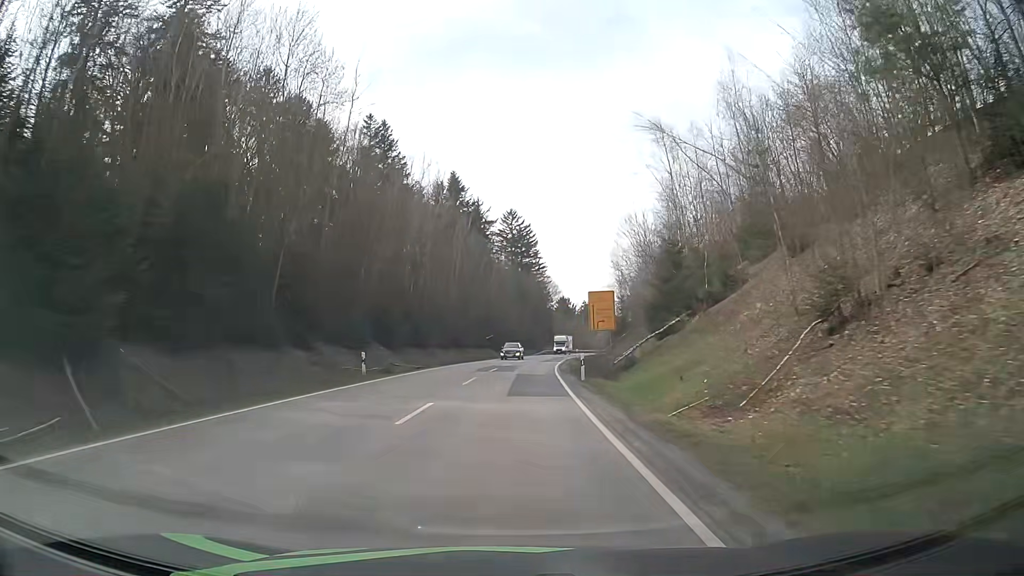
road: secondary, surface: asphalt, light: Day
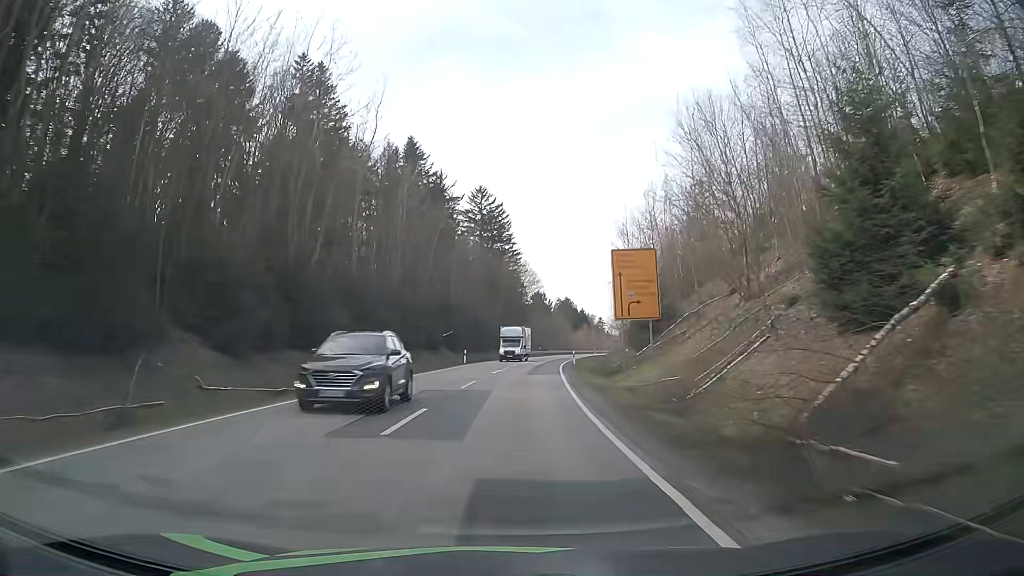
(+0.5, +24.3) m; +2°
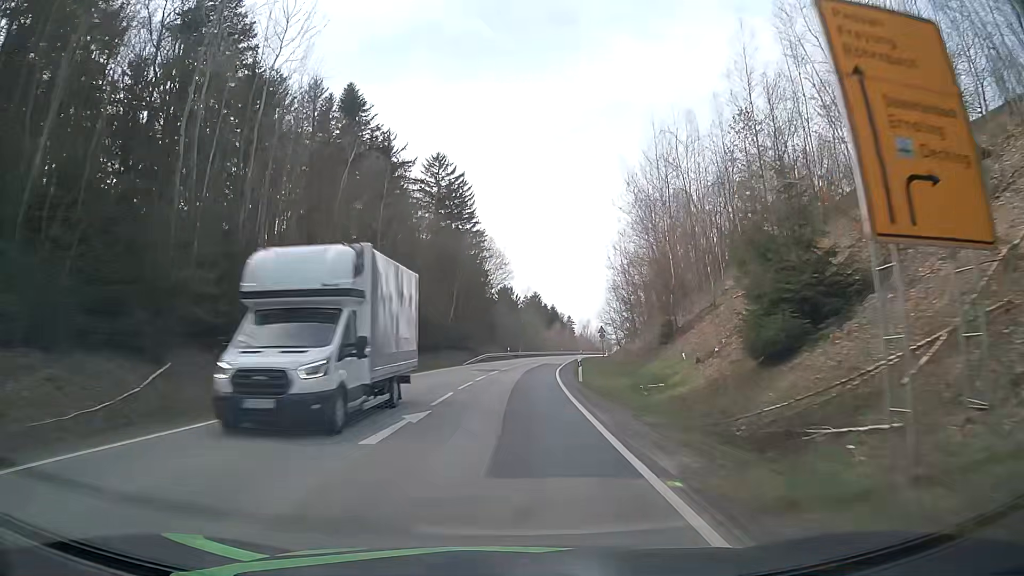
(+0.6, +24.1) m; +3°
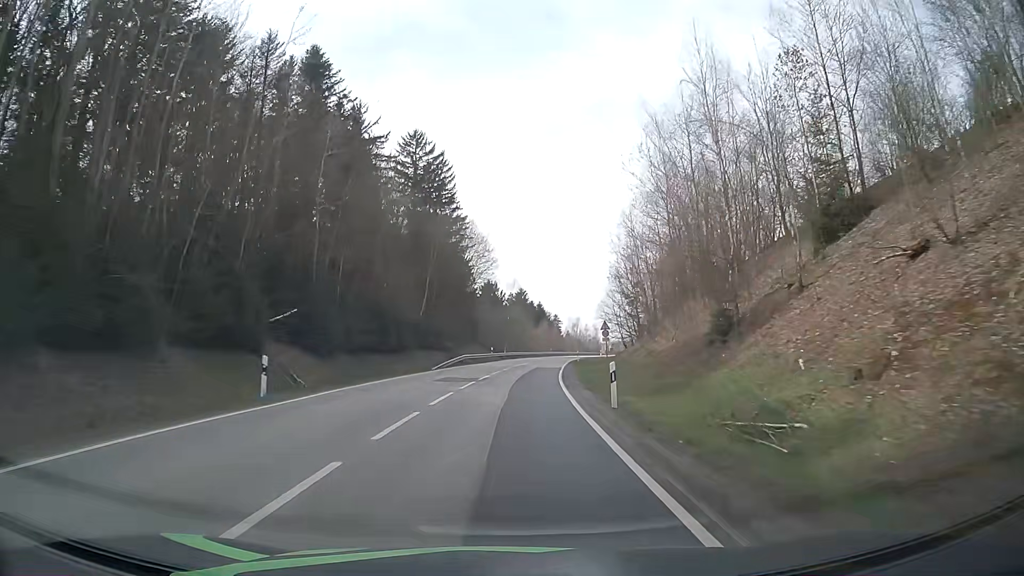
(+0.1, +12.0) m; +1°
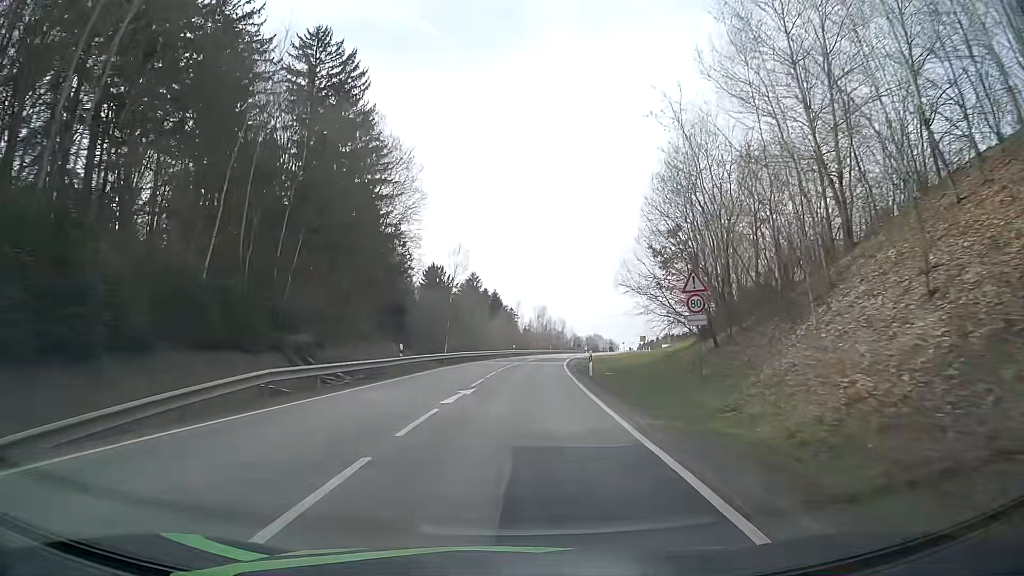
(+0.9, +36.0) m; +4°
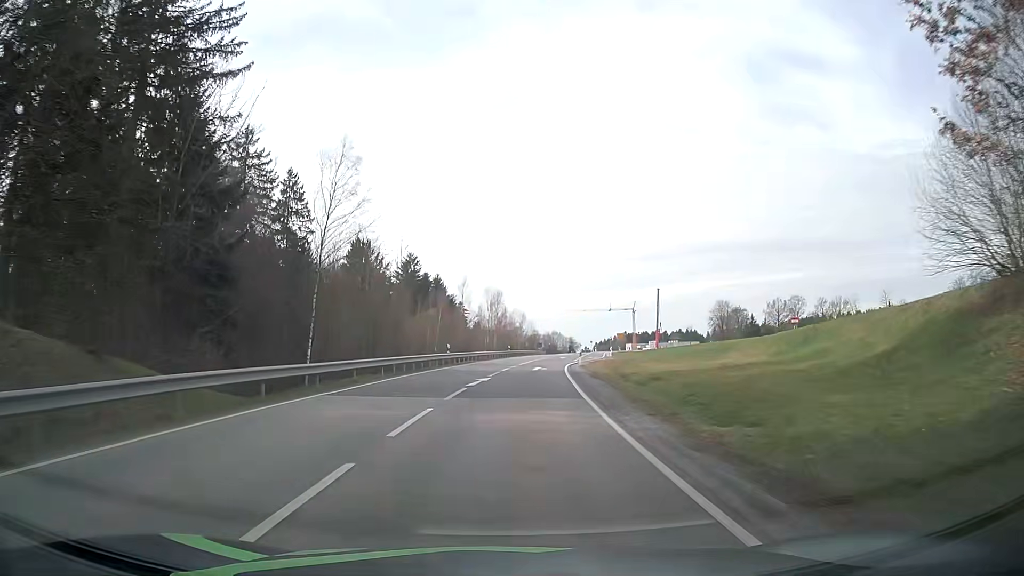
(+1.1, +36.0) m; +4°
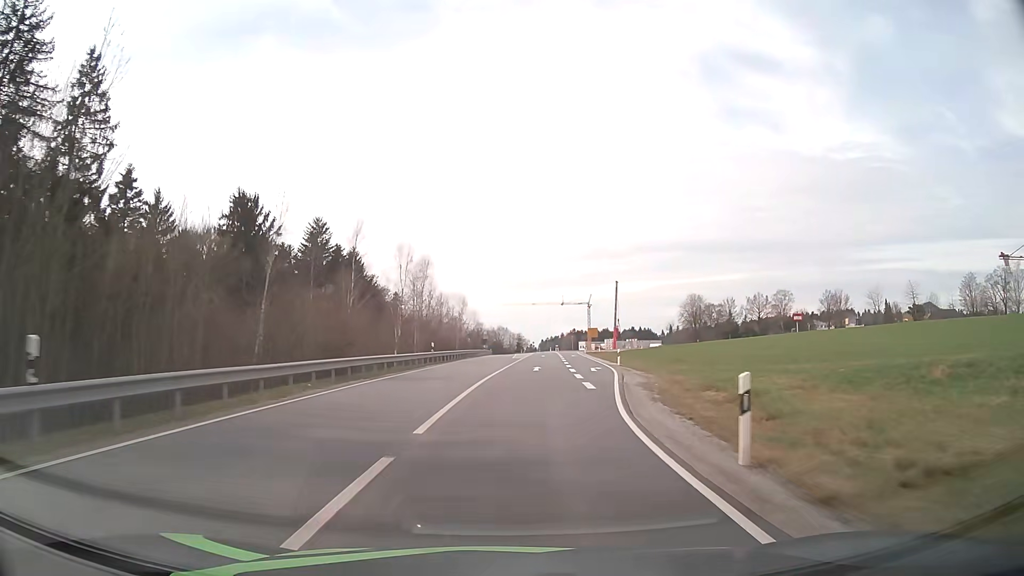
(+1.1, +36.1) m; +4°
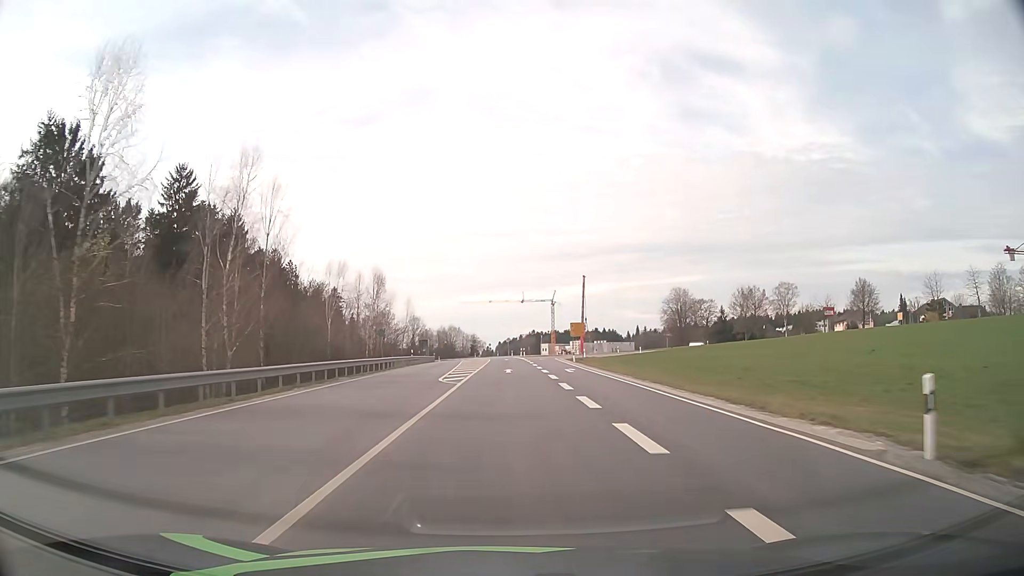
(+1.5, +36.5) m; +4°
(0, +10) (0, +20) (0, +30) (0, +40) (0, +50) (0, +60) (0, +70) (-1, +80) (-1, +90) (-2, +100) m
